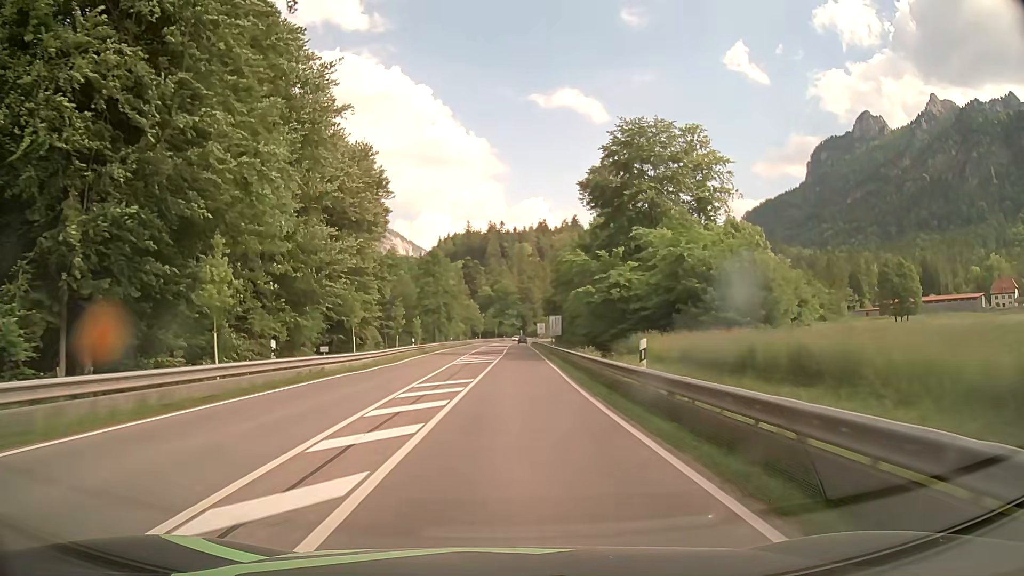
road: primary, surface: asphalt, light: Day
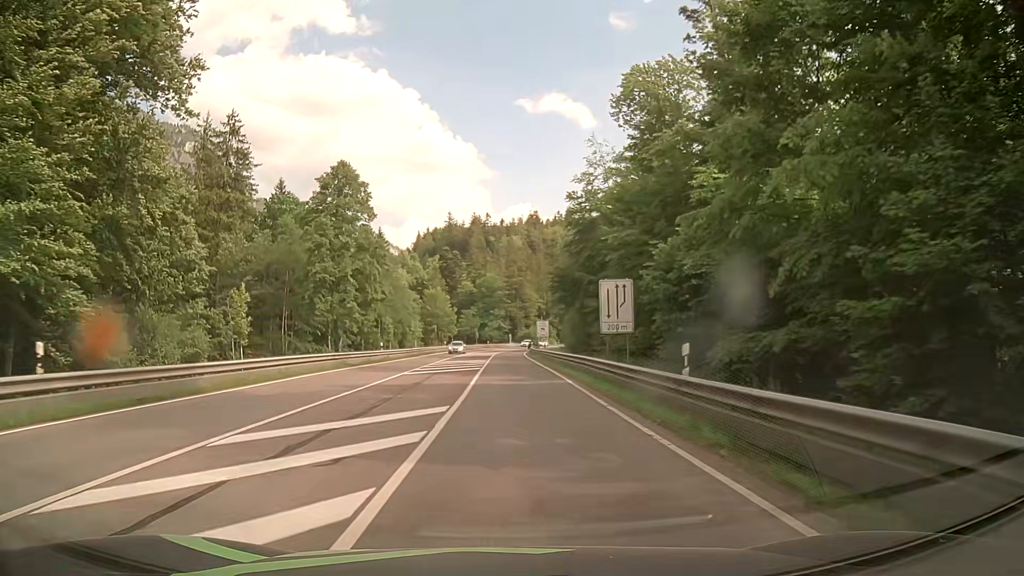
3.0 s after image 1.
(+0.6, +45.6) m; +2°
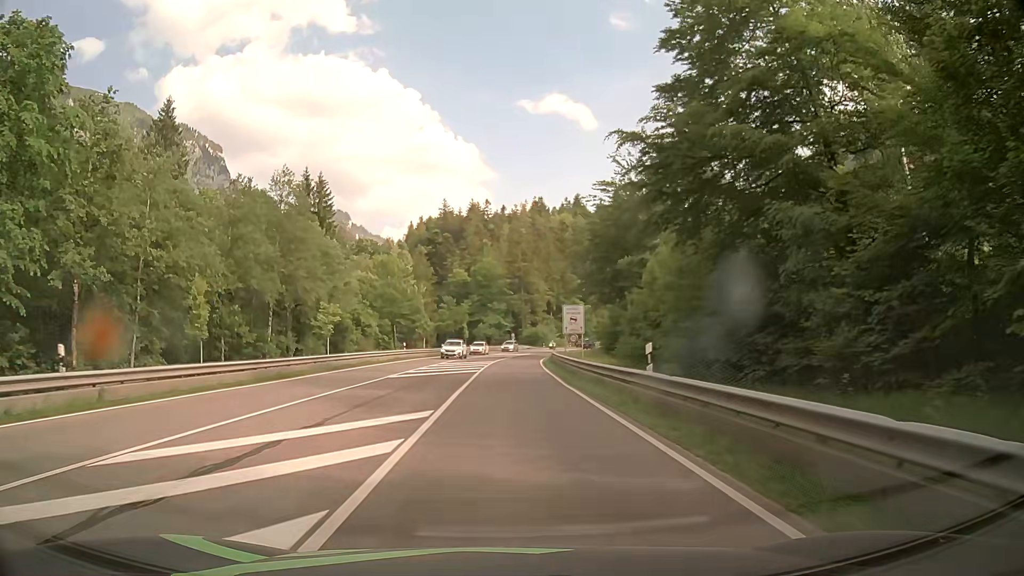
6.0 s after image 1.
(-0.3, +38.3) m; -1°
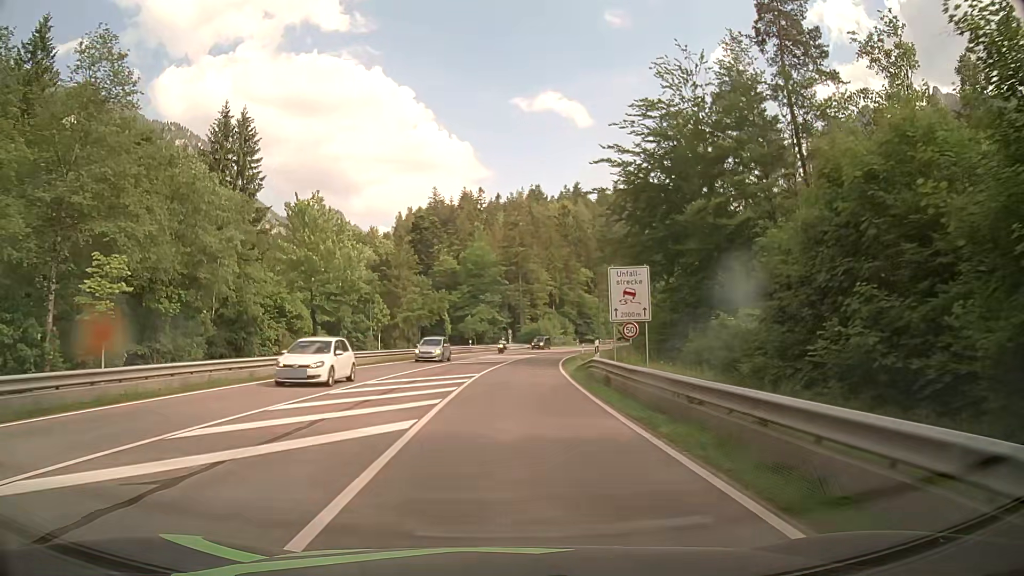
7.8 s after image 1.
(0.0, +23.0) m; +1°
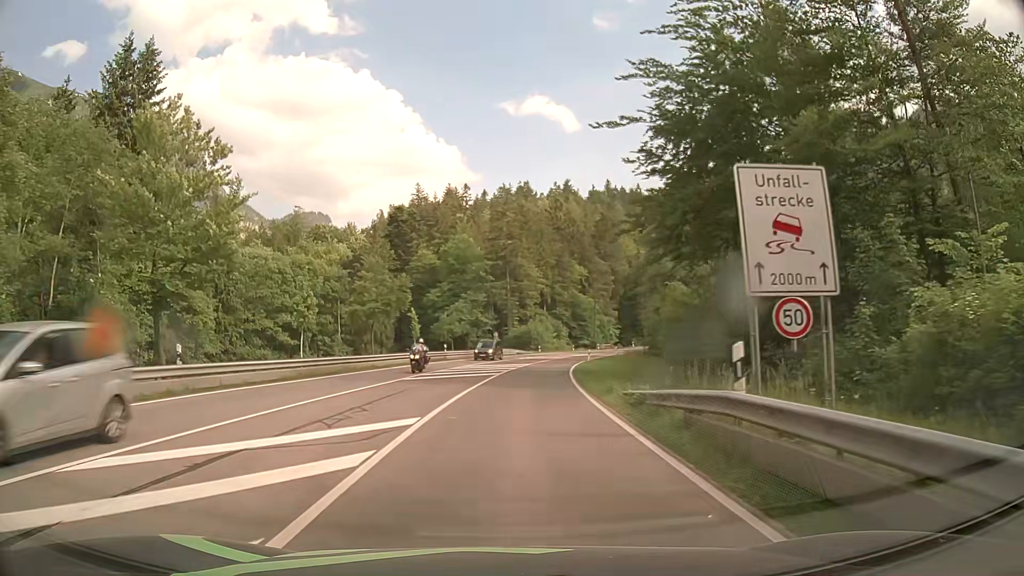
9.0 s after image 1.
(-0.1, +15.4) m; 0°
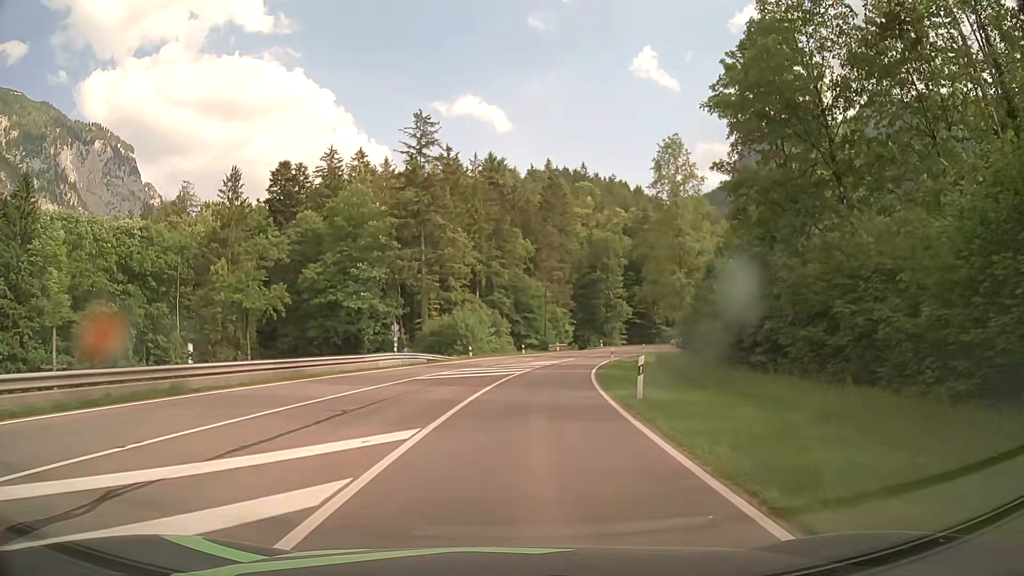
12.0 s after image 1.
(+1.7, +39.1) m; +6°
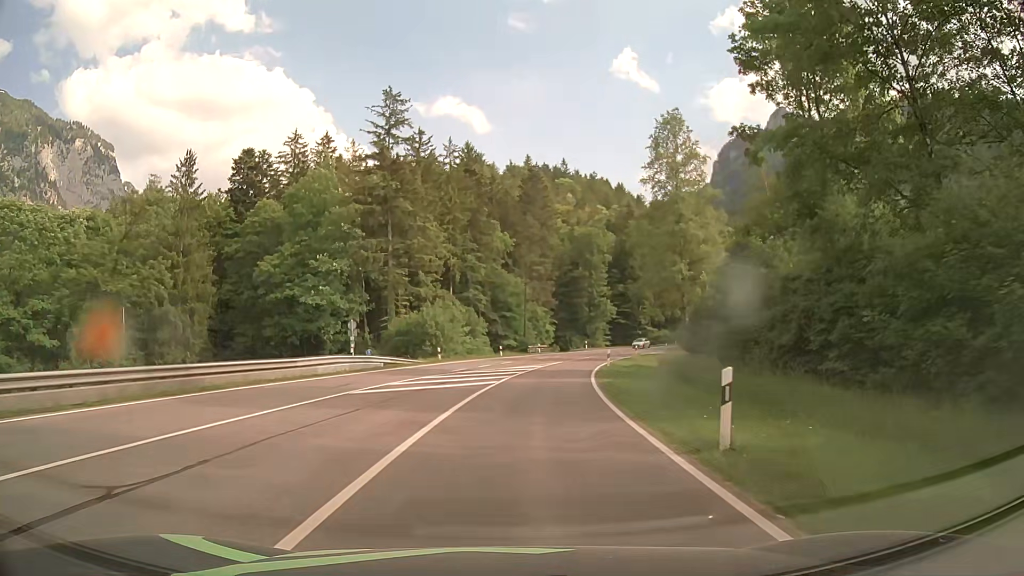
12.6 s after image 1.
(+0.1, +7.9) m; +1°
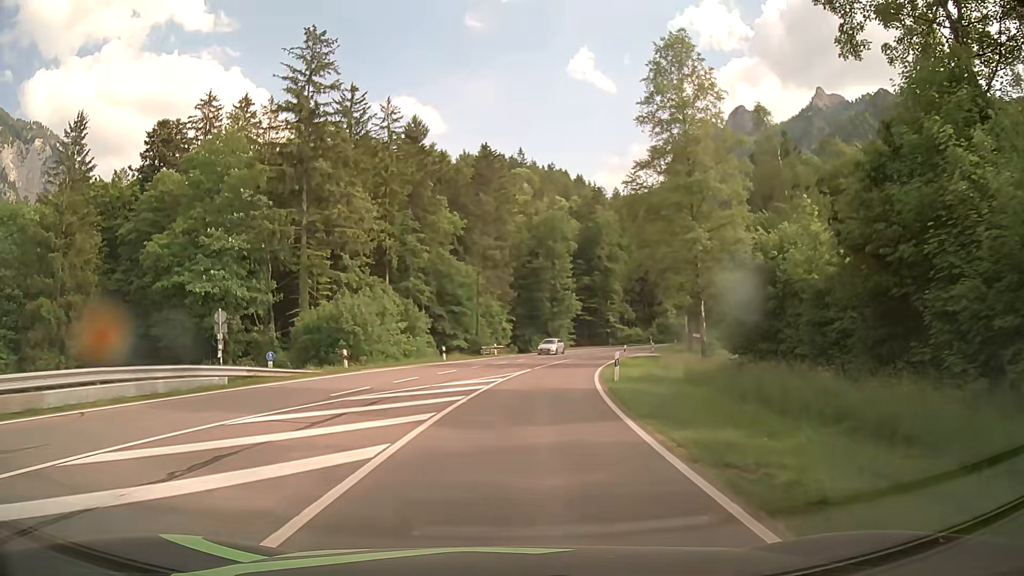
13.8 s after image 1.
(+0.6, +15.8) m; +4°
(0, +10) (+1, +20) (+2, +30) (+4, +40) (+6, +50) (+9, +59) (+12, +68) (+16, +78) (+21, +86) (+26, +95) m
